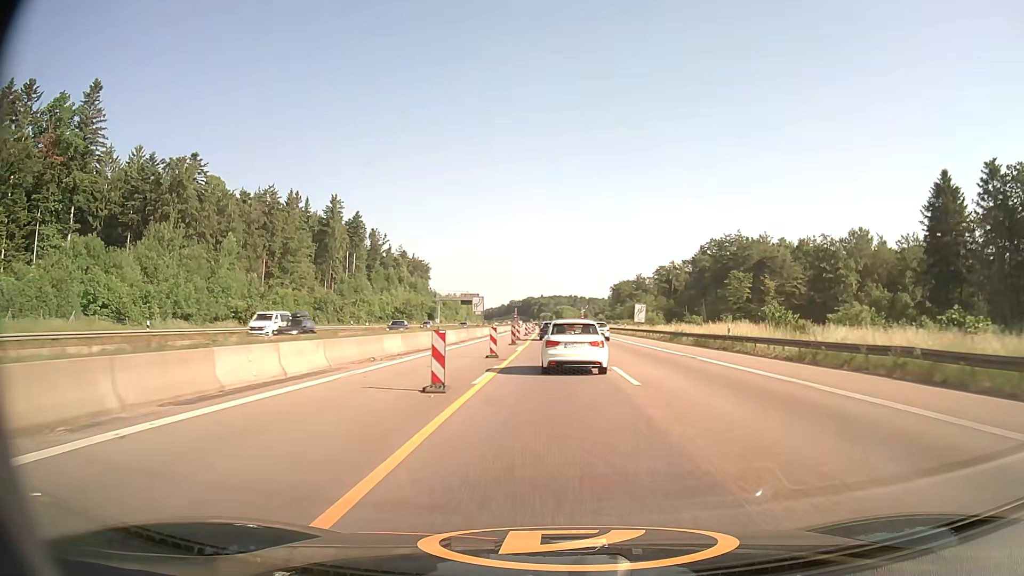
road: motorway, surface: asphalt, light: Day
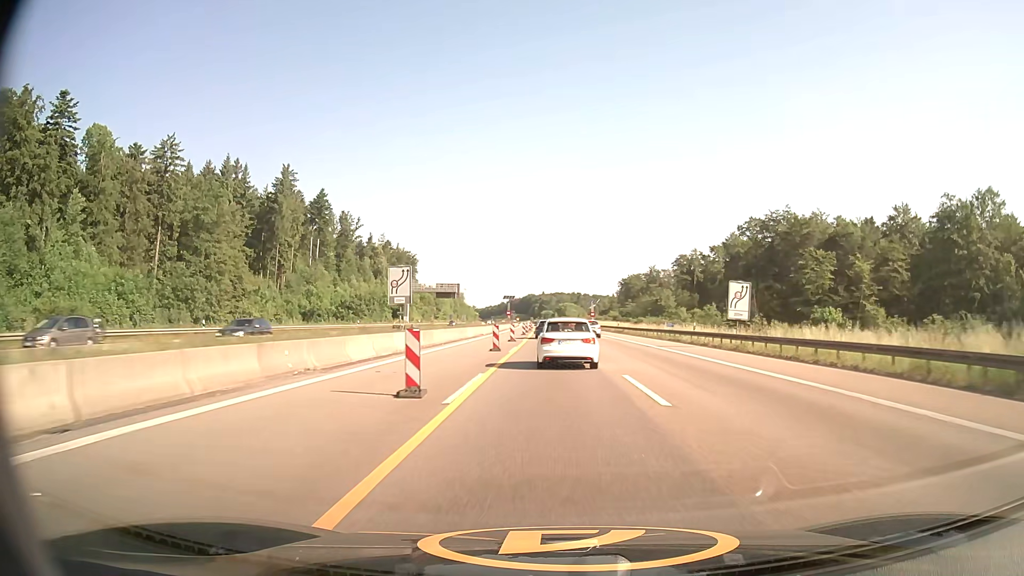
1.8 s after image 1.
(0.0, +39.8) m; 0°
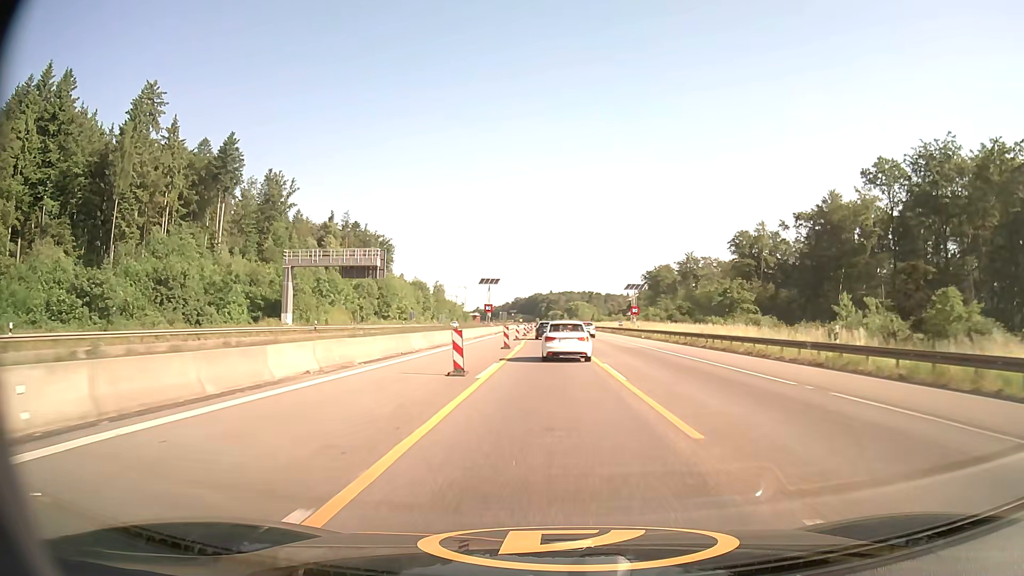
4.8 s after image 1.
(-0.4, +66.3) m; -1°
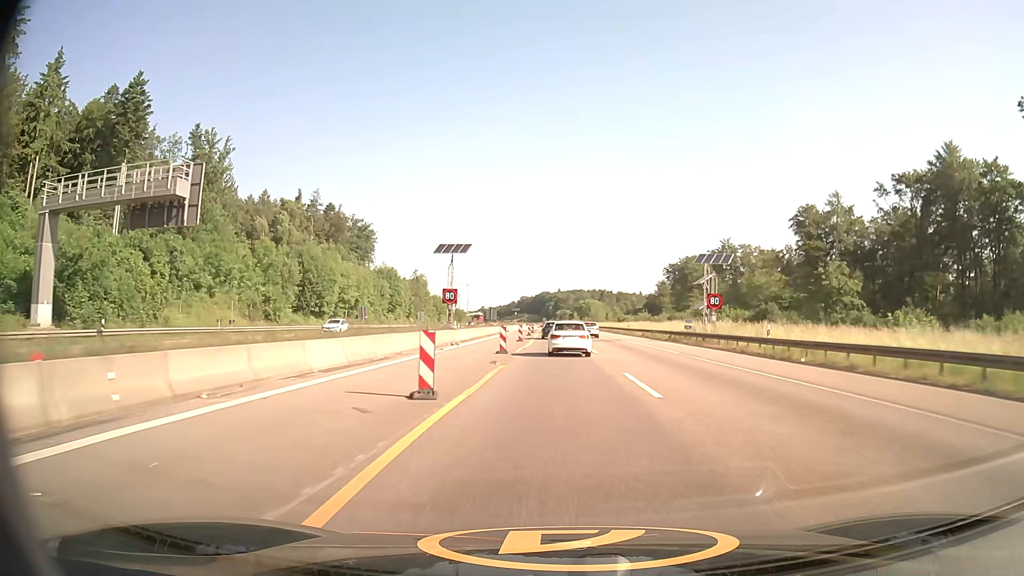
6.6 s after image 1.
(-0.2, +40.1) m; -1°
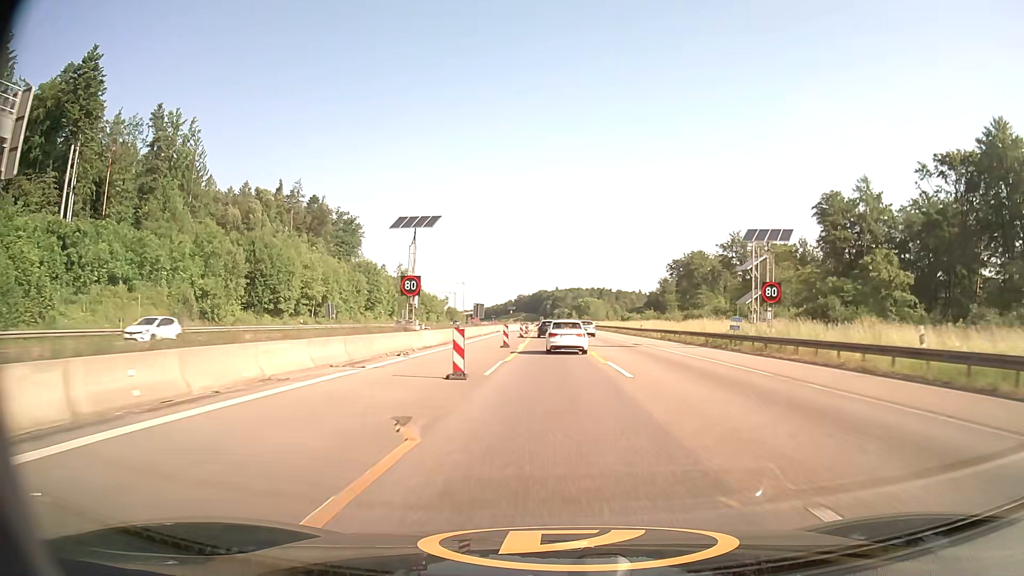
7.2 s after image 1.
(0.0, +13.4) m; 0°
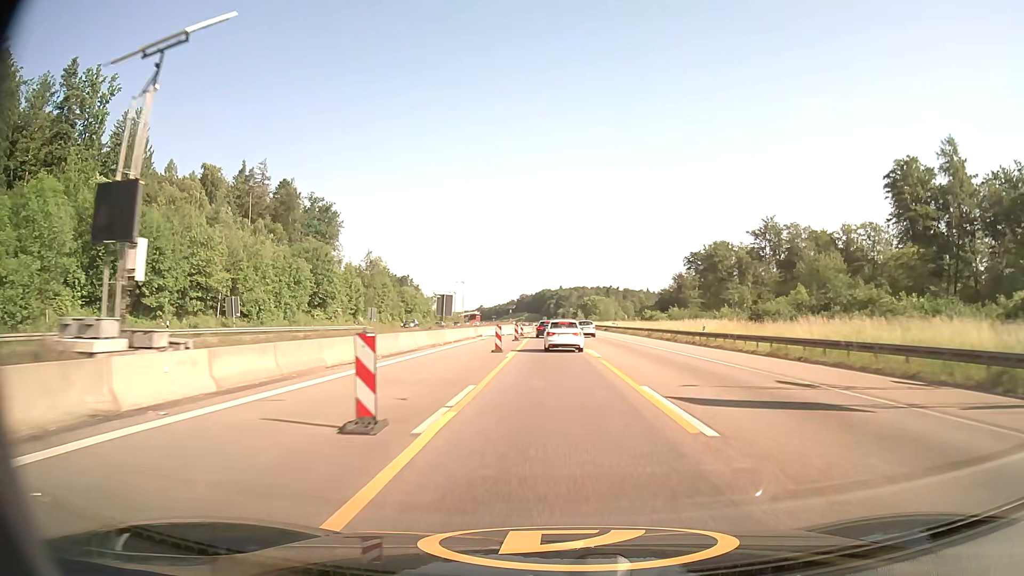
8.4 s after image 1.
(0.0, +26.8) m; 0°
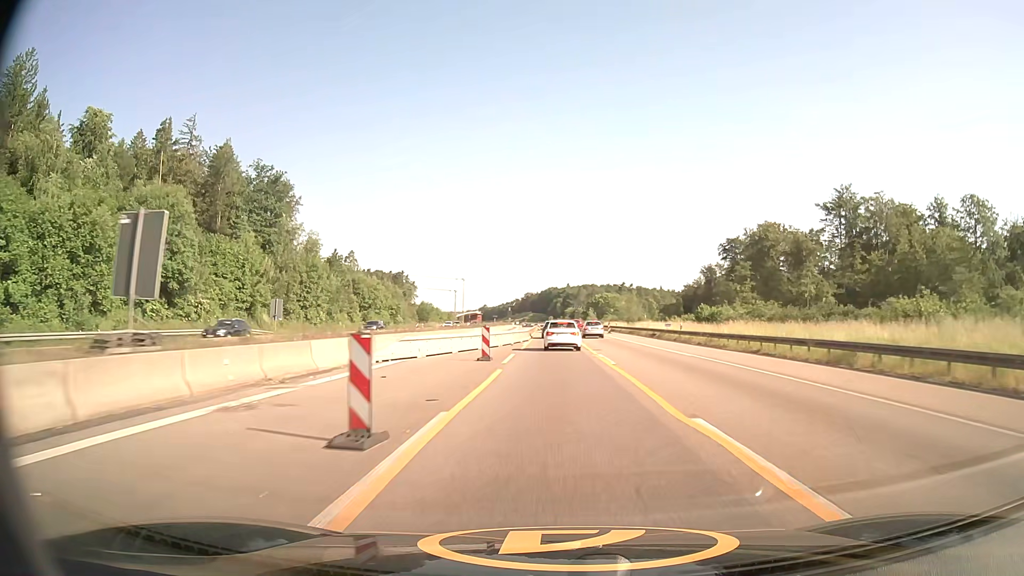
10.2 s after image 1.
(-0.3, +40.0) m; 0°
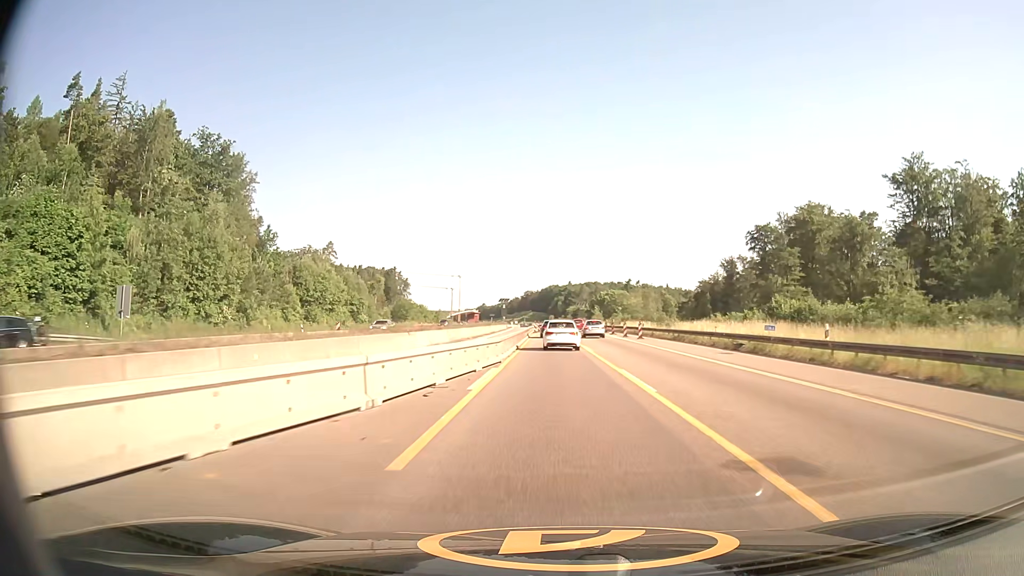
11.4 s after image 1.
(-0.1, +26.5) m; 0°
(0, +10) (0, +20) (0, +30) (0, +40) (0, +50) (0, +60) (0, +70) (0, +80) (0, +90) (+1, +100) m
